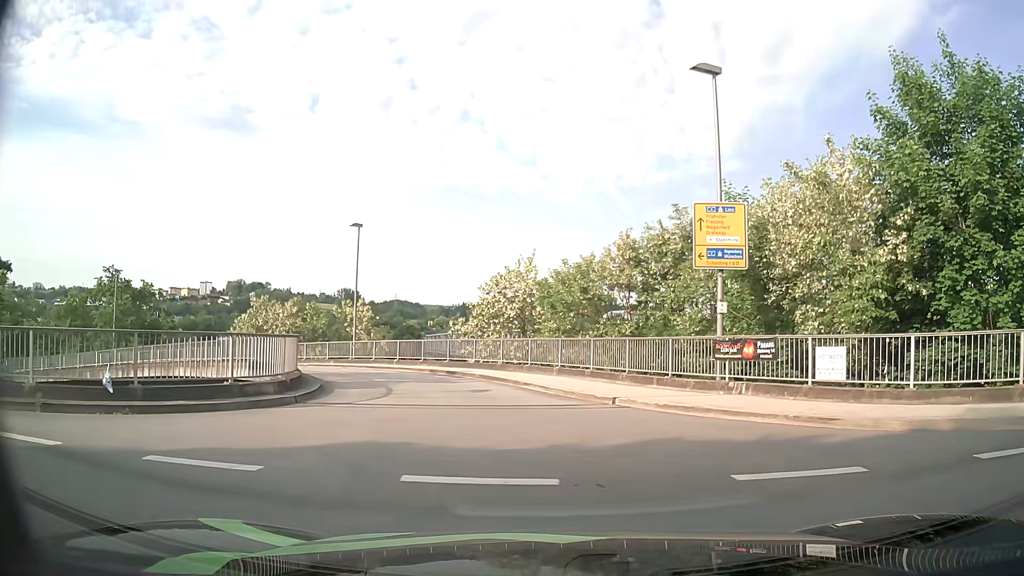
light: Day
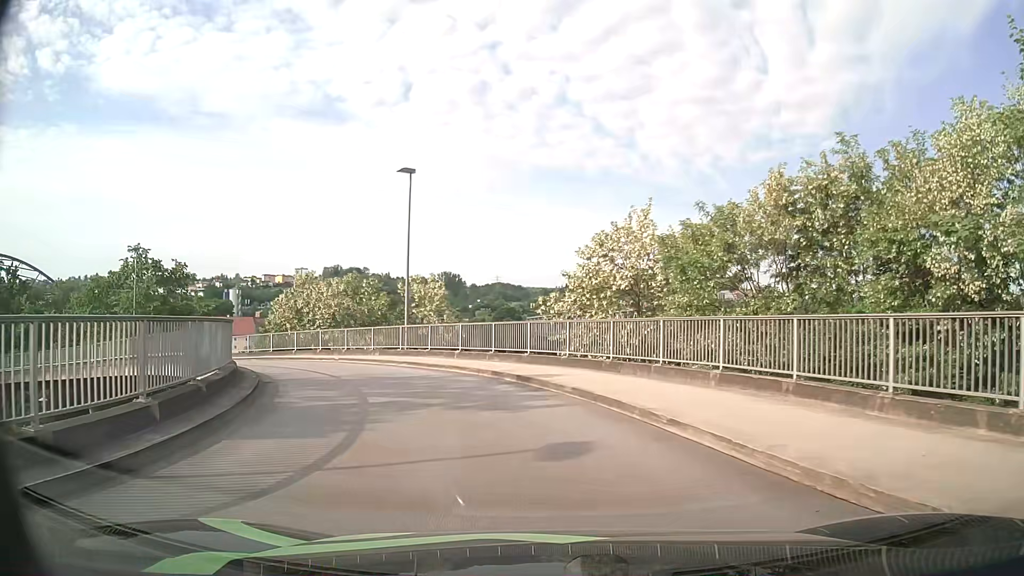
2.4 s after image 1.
(-0.4, +11.1) m; -8°
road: primary_link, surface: asphalt
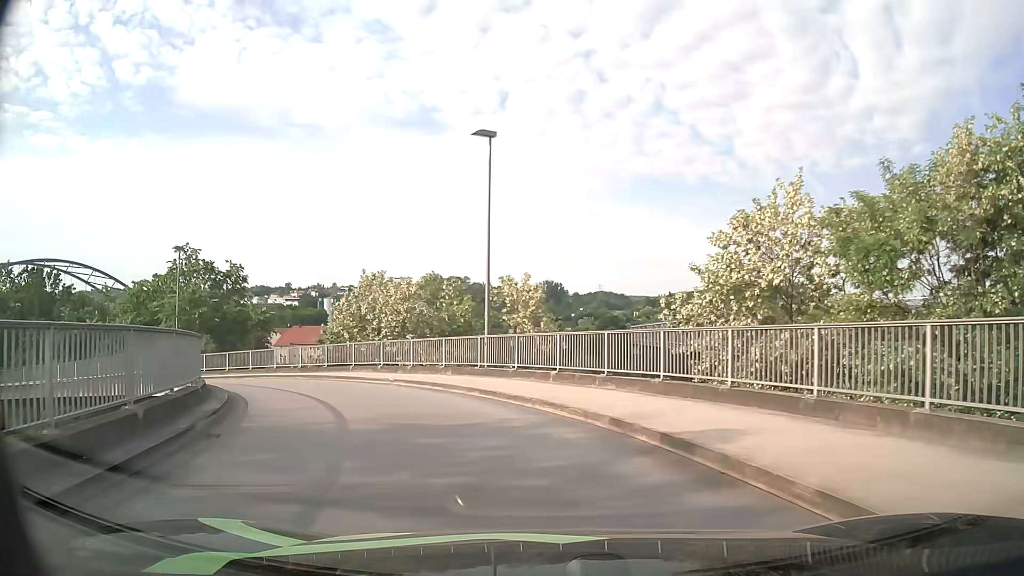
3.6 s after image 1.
(-0.5, +7.3) m; -8°
